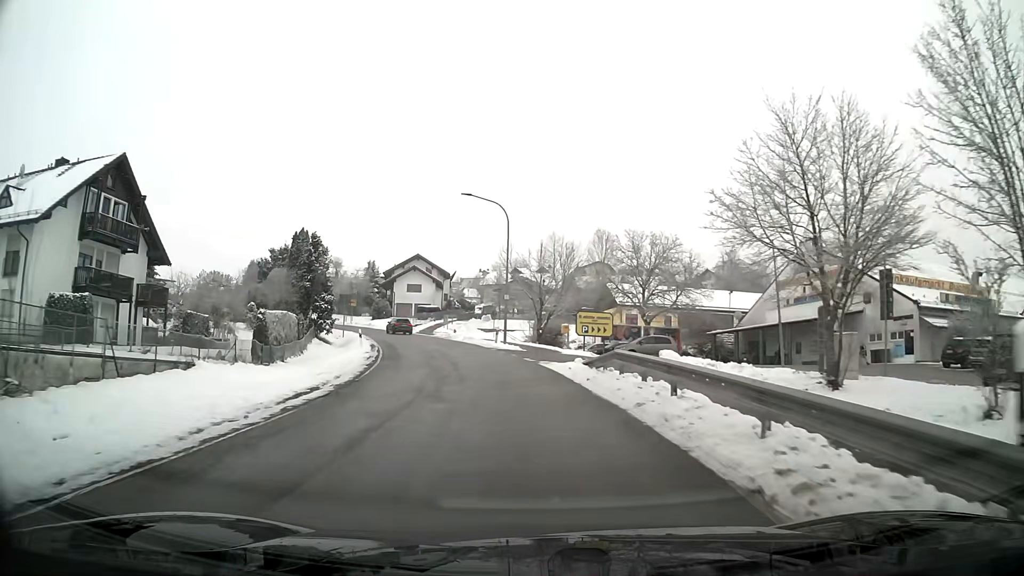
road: secondary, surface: asphalt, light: Day
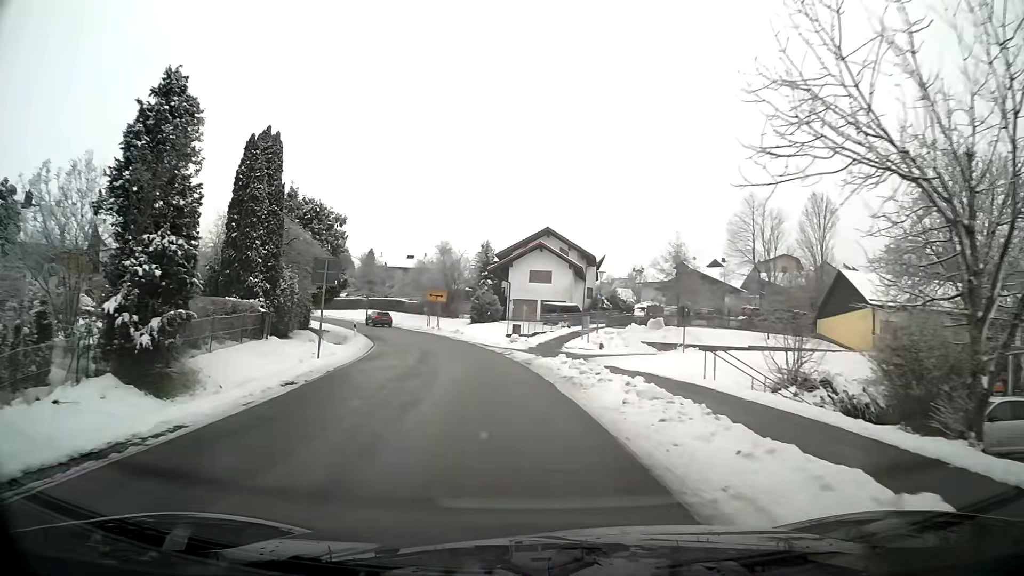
(-3.8, +35.2) m; -13°
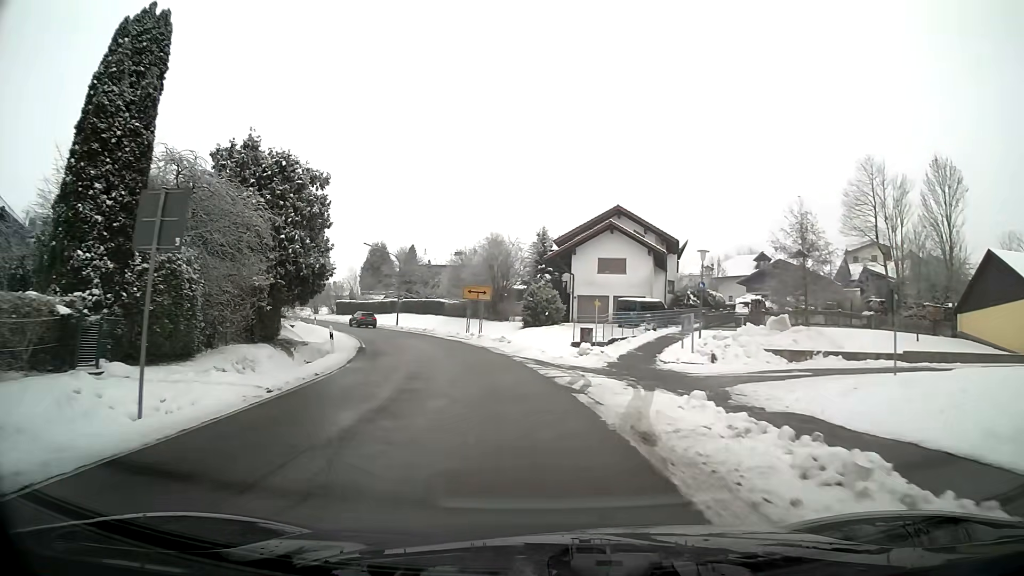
(-0.6, +14.5) m; -5°
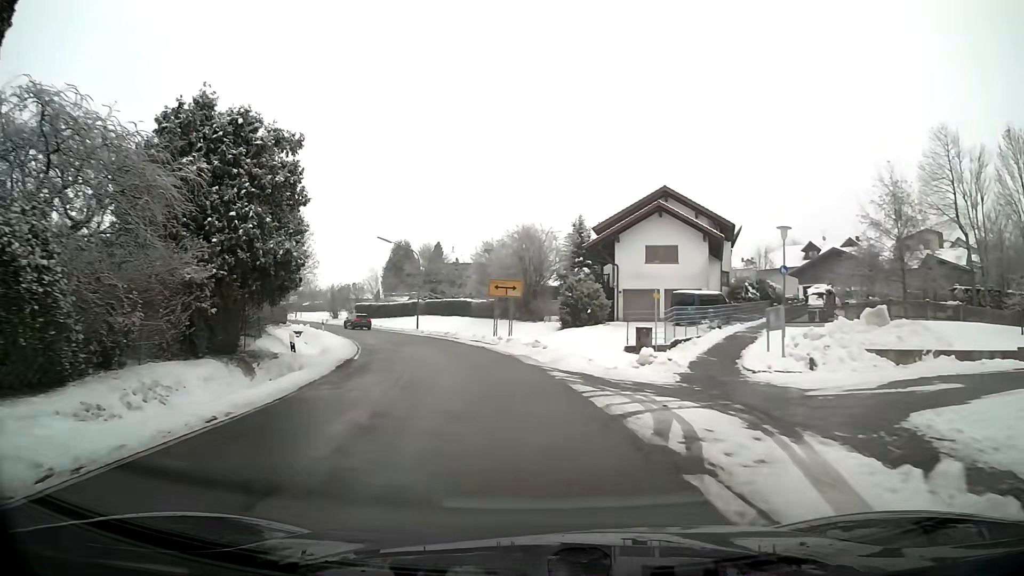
(-0.2, +7.3) m; -3°
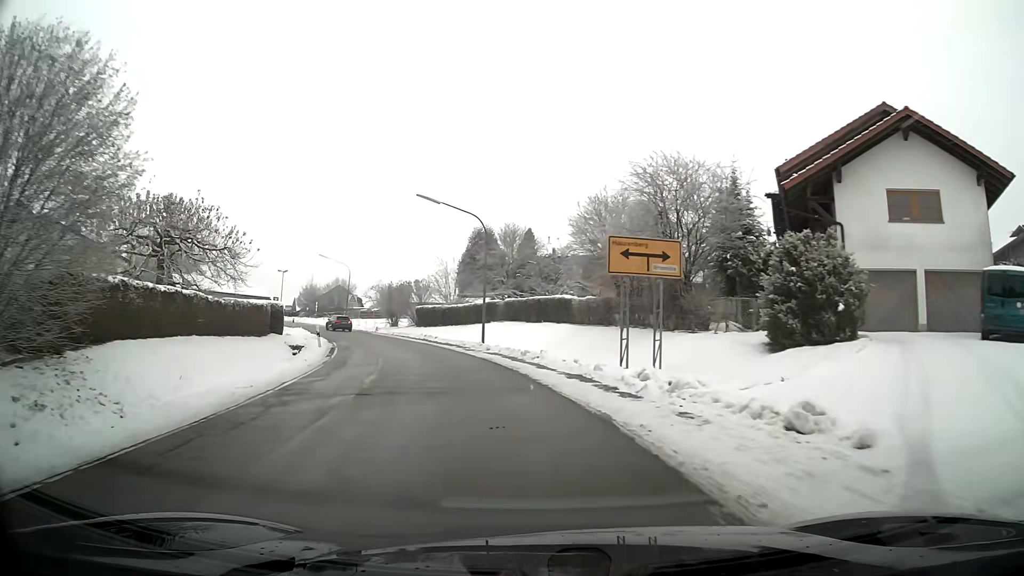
(-1.8, +21.7) m; -10°
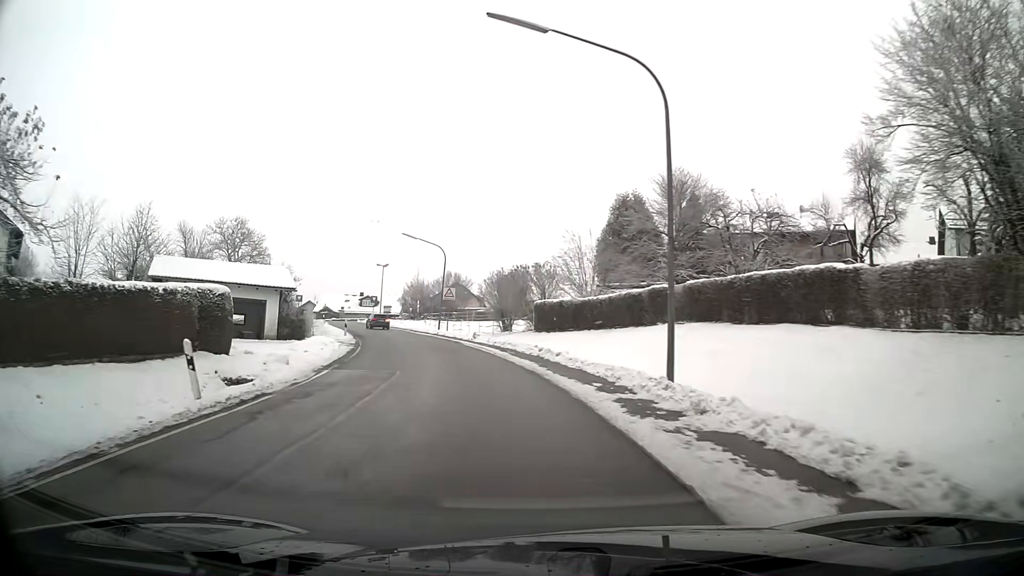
(-2.1, +21.2) m; -11°
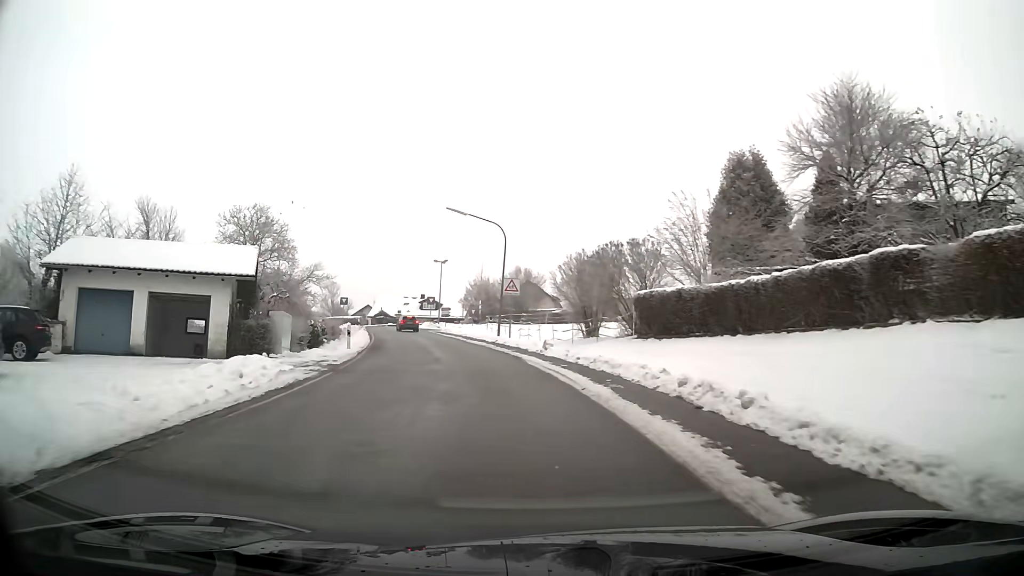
(-0.8, +14.1) m; -6°
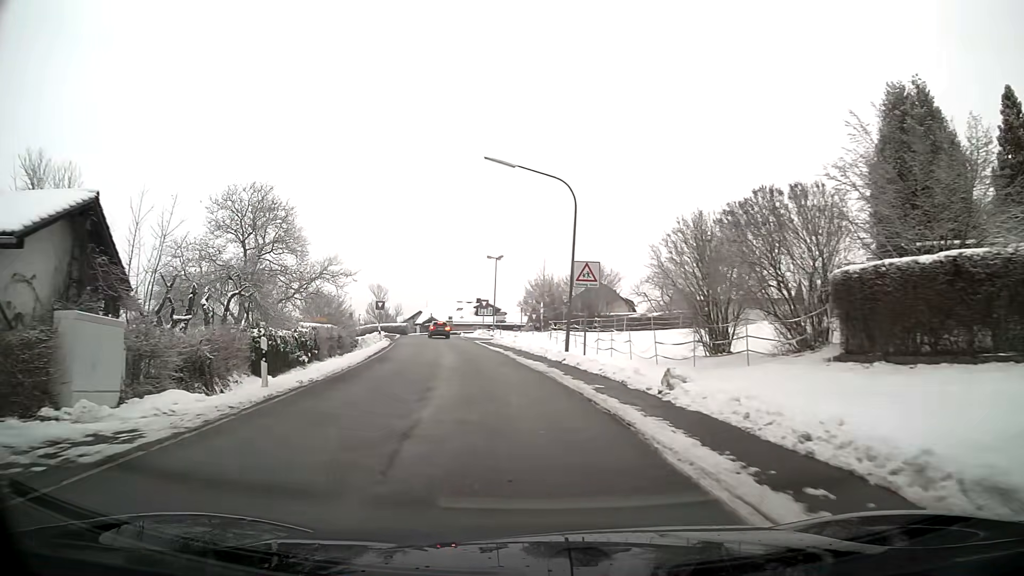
(-0.7, +14.1) m; -6°
(0, +10) (-1, +20) (-2, +30) (-4, +40) (-5, +50) (-7, +60) (-8, +69) (-7, +79) (+1, +85) (+11, +83) m
